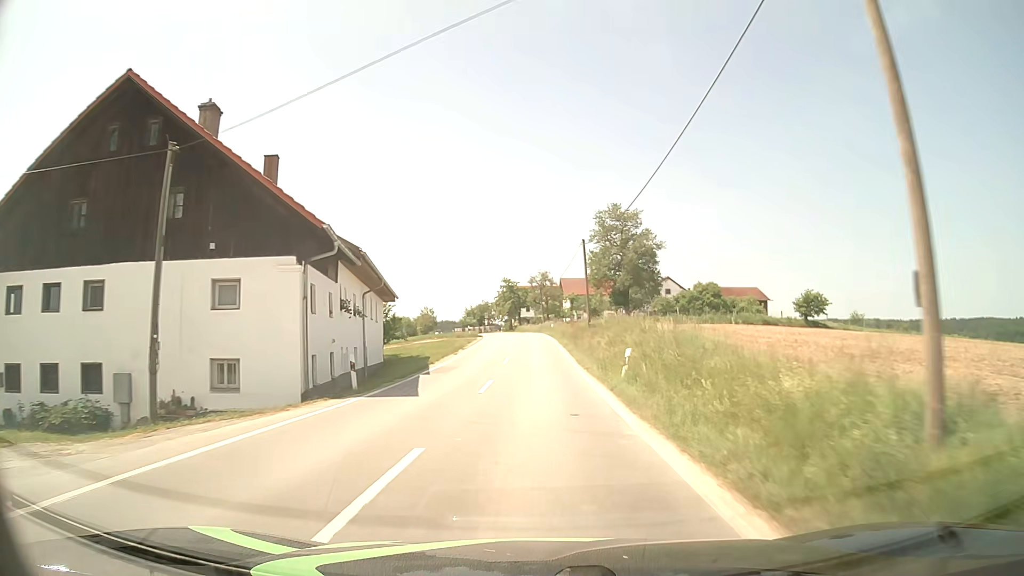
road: tertiary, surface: asphalt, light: Day
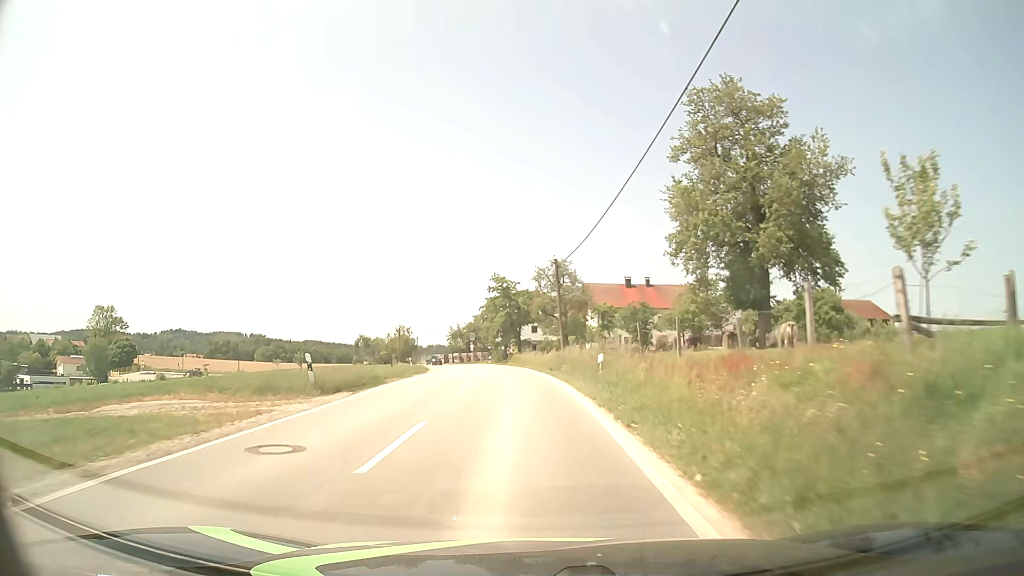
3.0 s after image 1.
(+0.3, +45.4) m; 0°
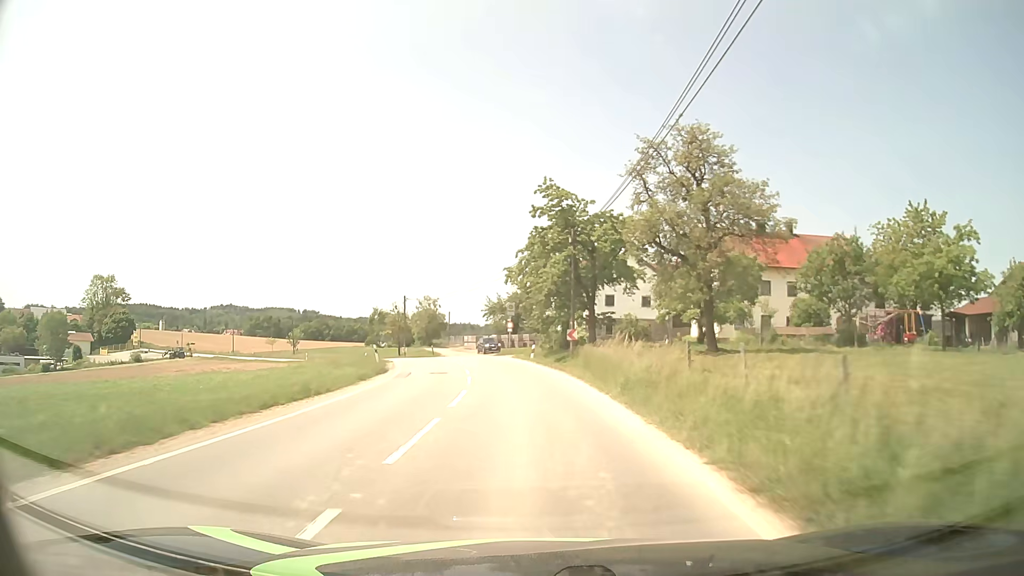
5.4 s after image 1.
(-1.6, +35.8) m; -5°
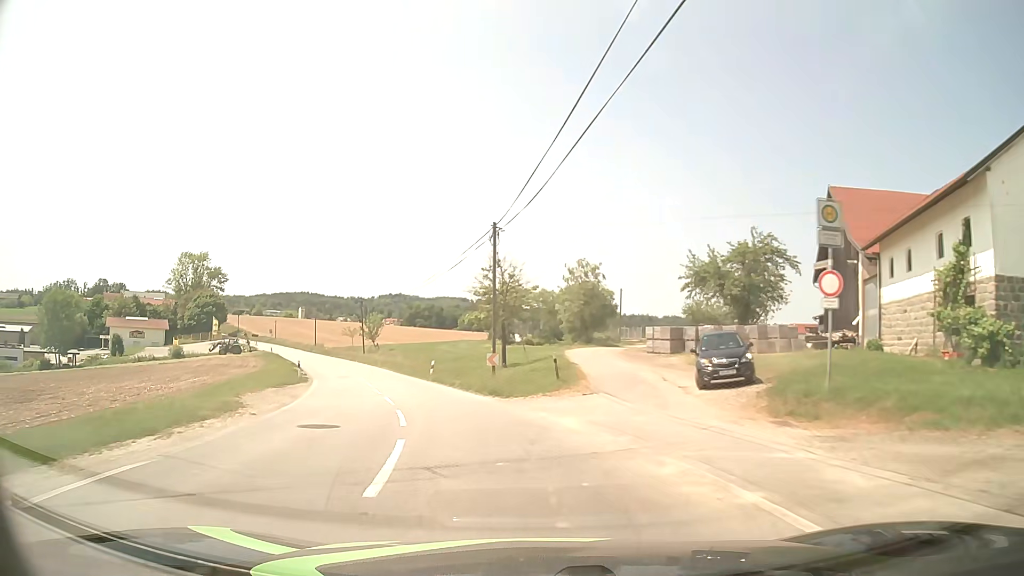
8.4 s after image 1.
(-4.3, +43.3) m; -14°
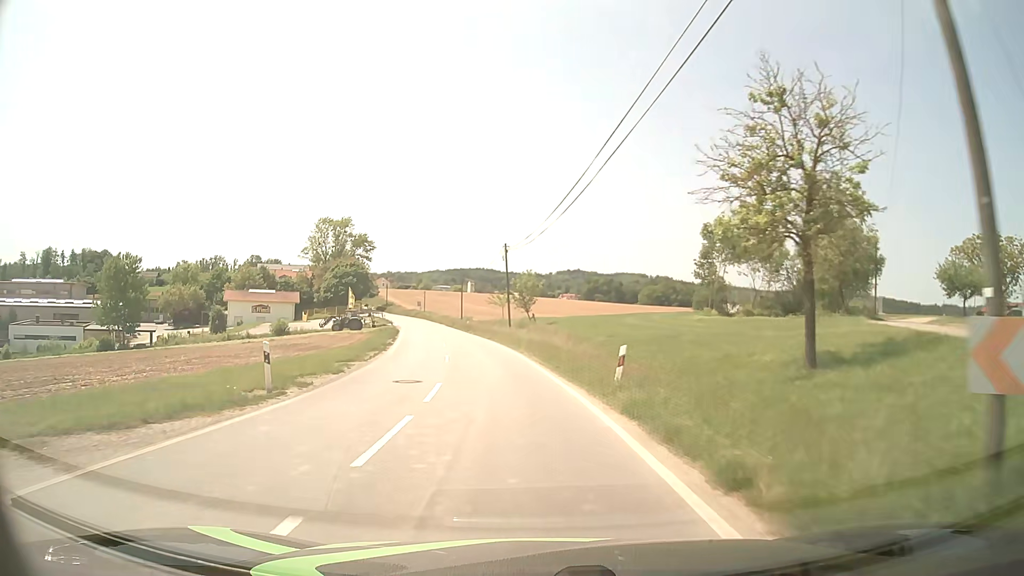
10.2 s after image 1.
(-3.5, +23.1) m; -16°
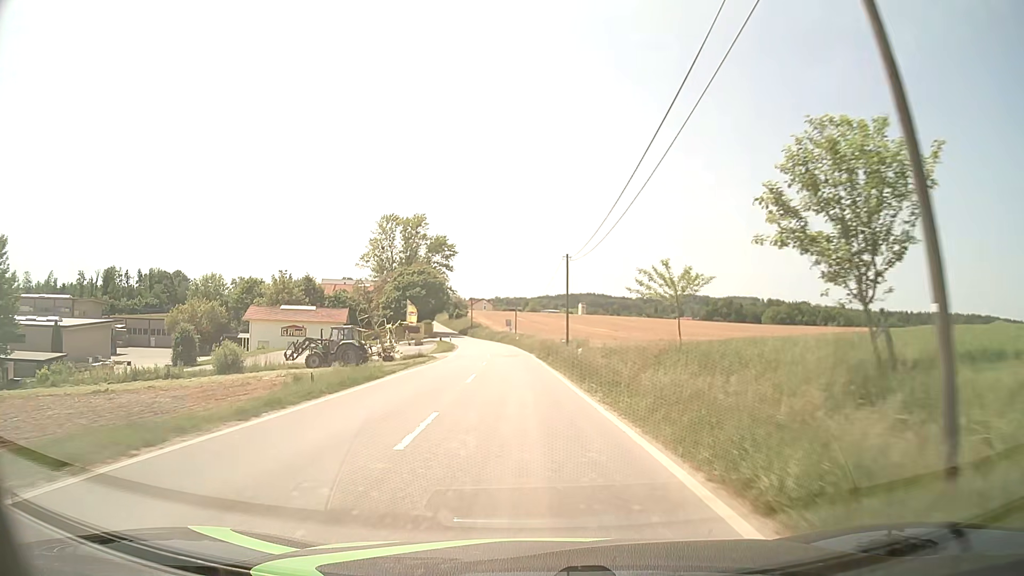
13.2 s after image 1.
(-4.0, +41.0) m; -10°
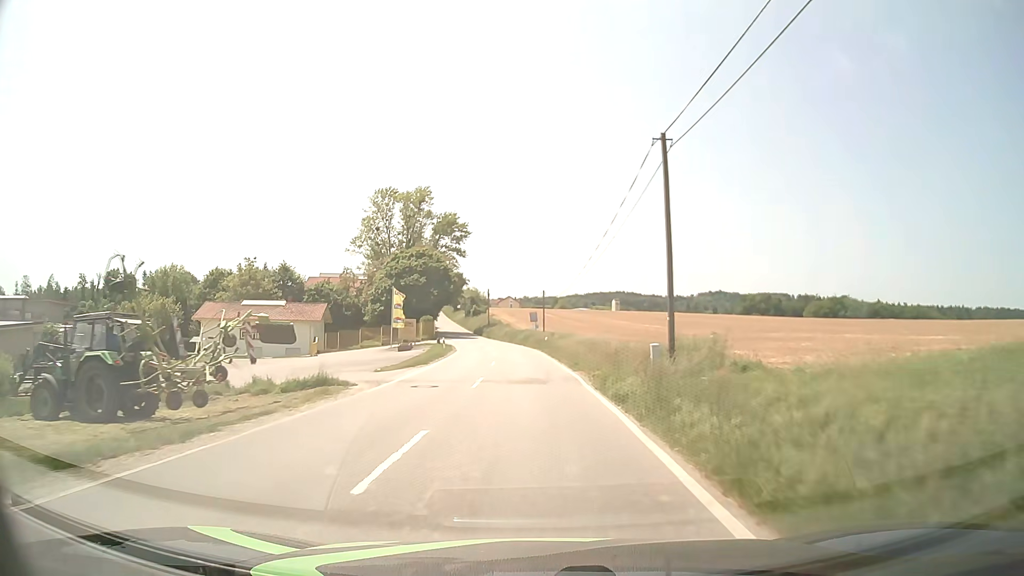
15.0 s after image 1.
(-0.7, +26.5) m; -2°
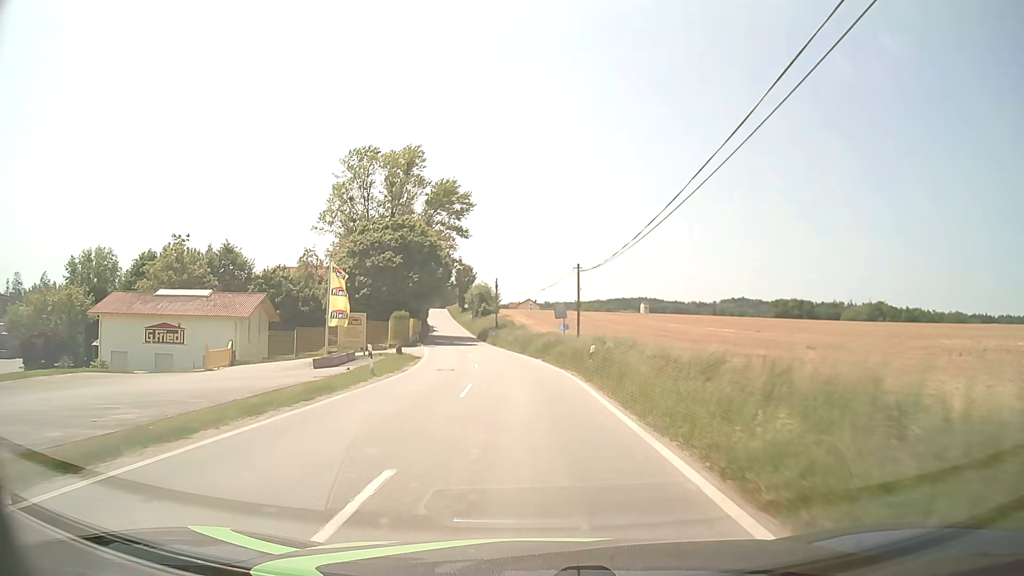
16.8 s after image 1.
(-0.4, +27.0) m; -2°
(0, +10) (0, +20) (-1, +30) (-2, +40) (-3, +50) (-5, +60) (-7, +70) (-8, +79) (-10, +89) (-11, +99) m
